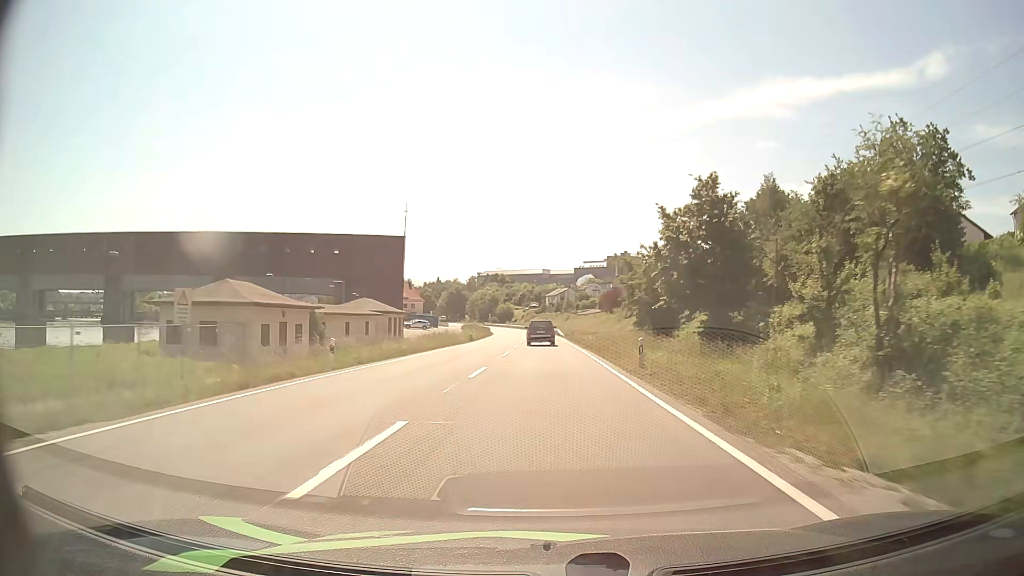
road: primary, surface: asphalt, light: Day
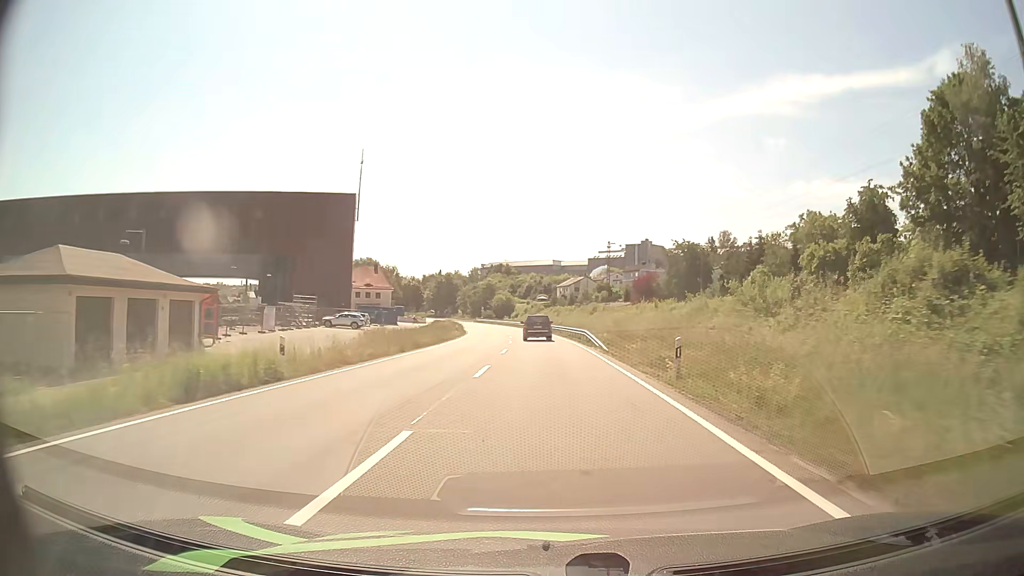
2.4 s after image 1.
(-0.4, +49.0) m; -1°
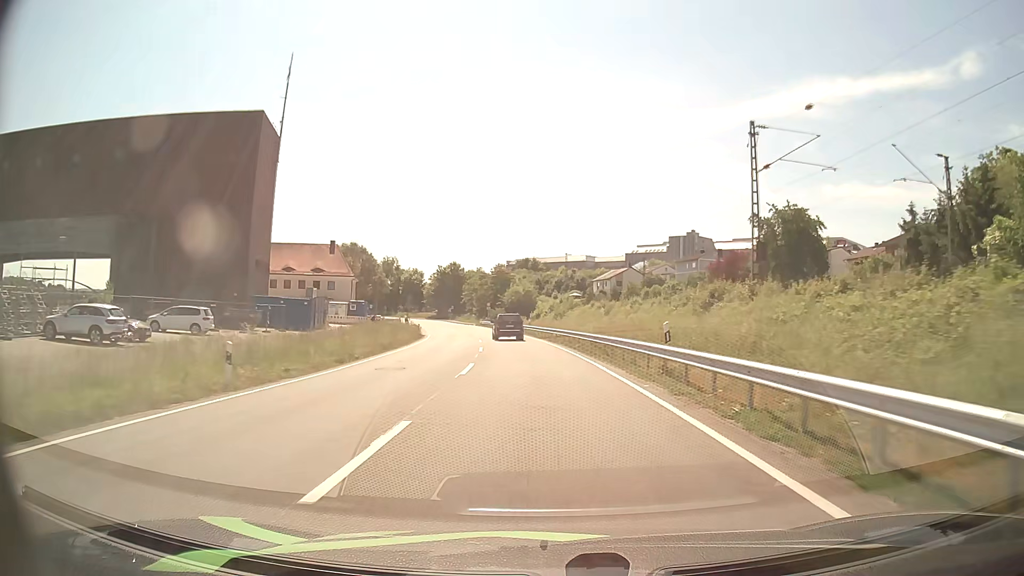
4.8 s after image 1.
(-0.6, +47.2) m; -2°
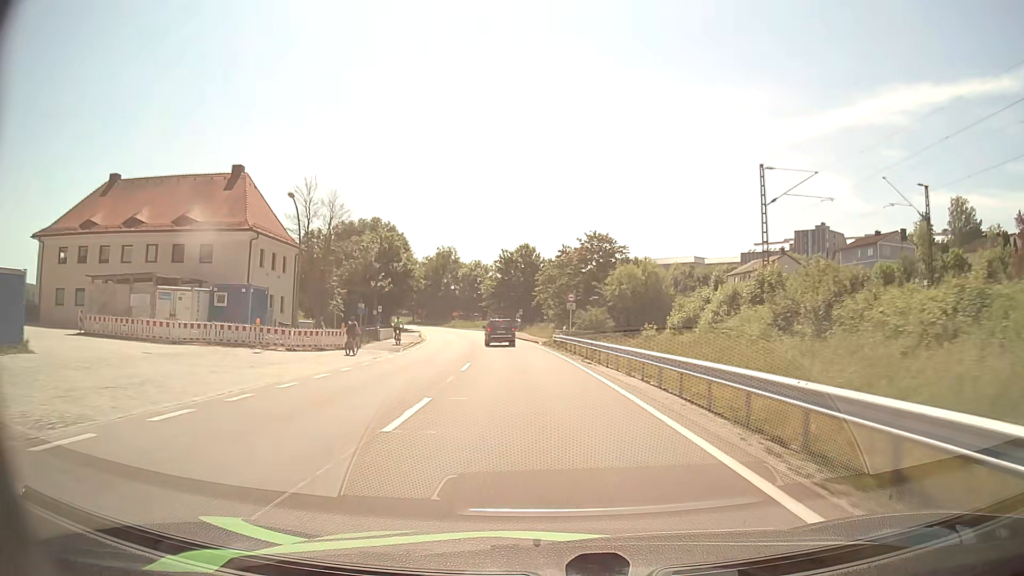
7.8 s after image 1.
(-3.9, +56.2) m; -8°
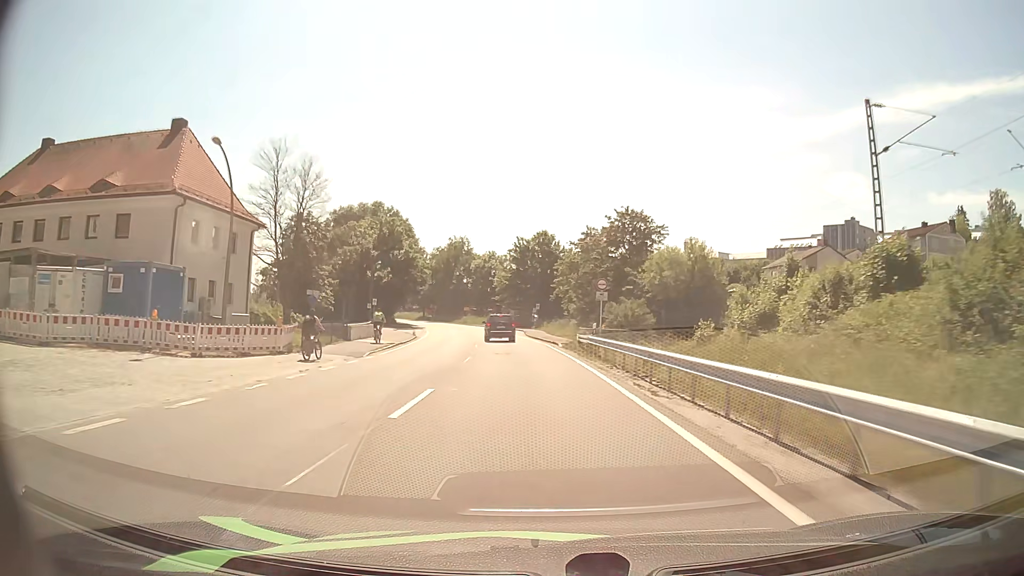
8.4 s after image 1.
(-0.2, +11.3) m; -2°
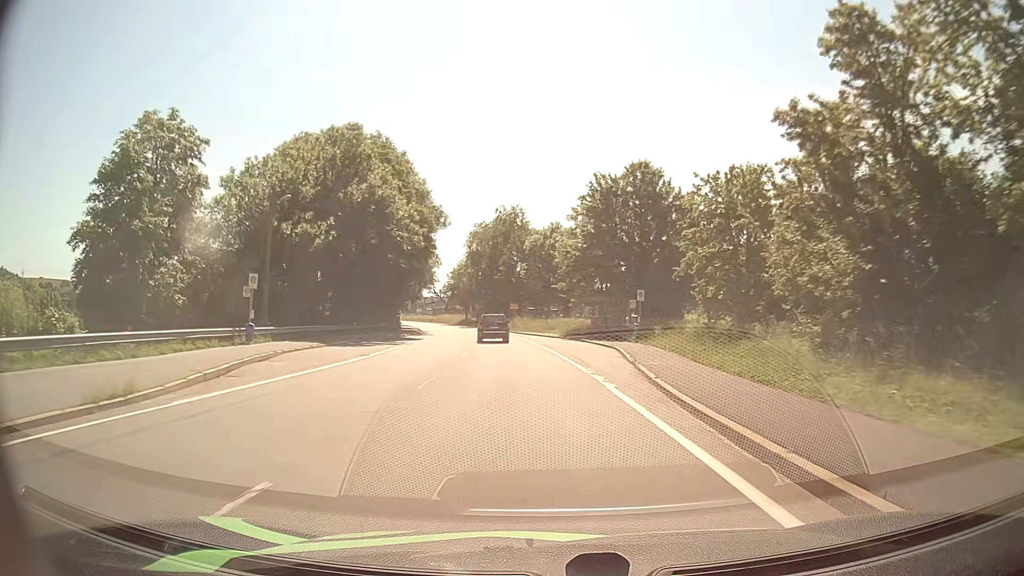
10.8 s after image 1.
(-2.4, +44.1) m; -6°
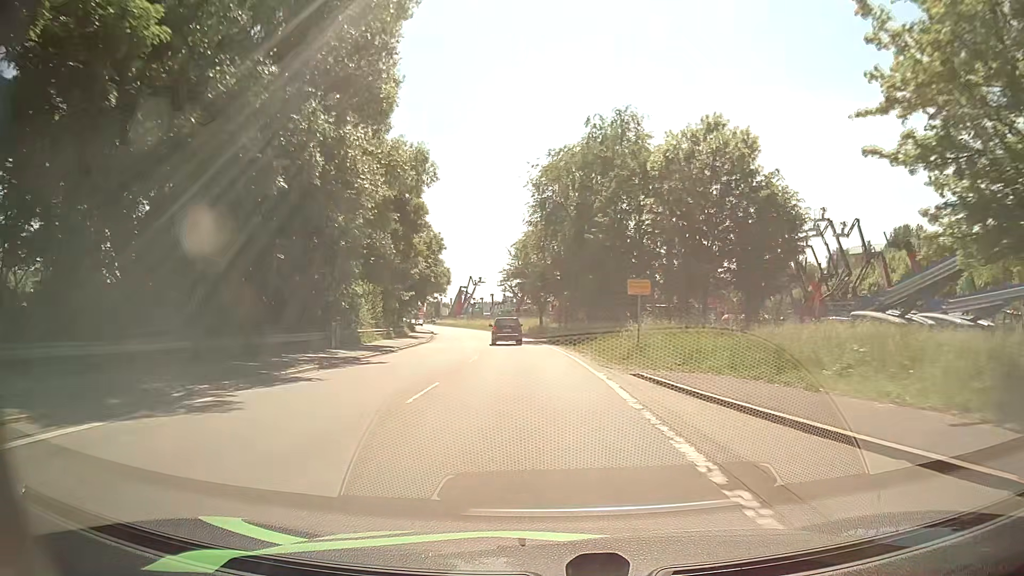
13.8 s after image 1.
(-3.4, +50.0) m; -8°
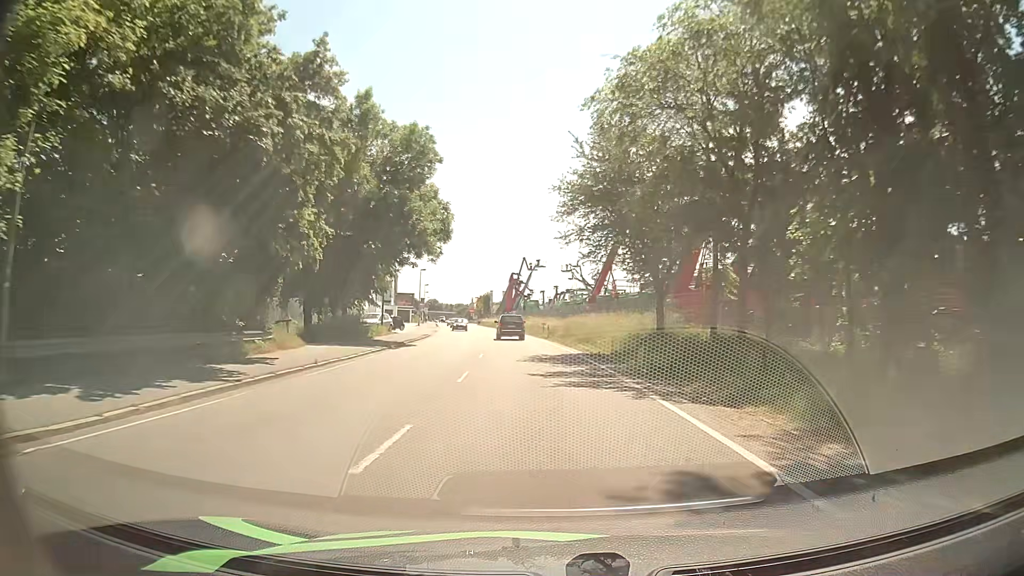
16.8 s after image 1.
(-2.4, +45.7) m; -6°
(0, +10) (0, +20) (-1, +30) (-2, +40) (-3, +50) (-4, +60) (-5, +70) (-7, +80) (-9, +89) (-10, +99) m
